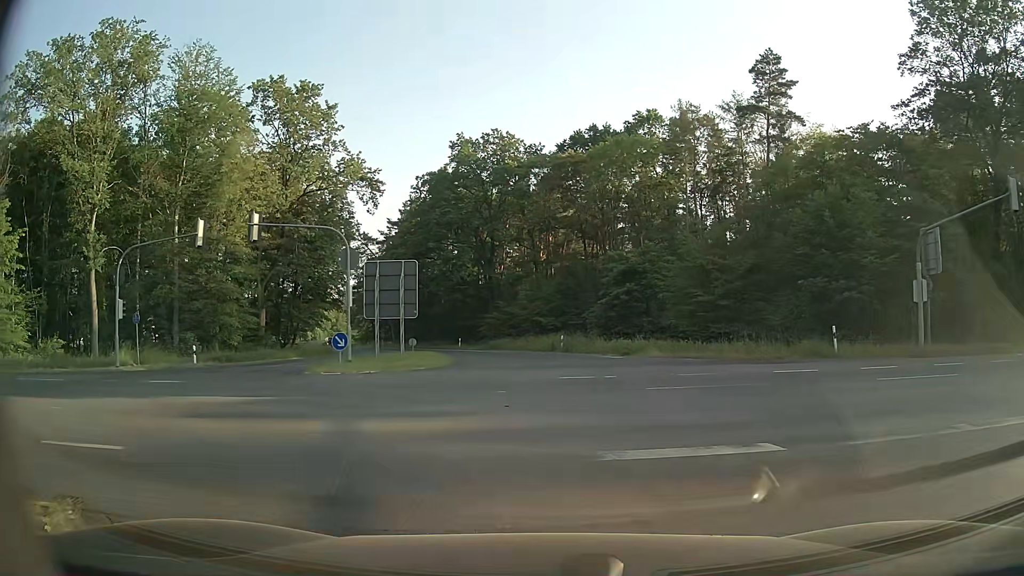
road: secondary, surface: asphalt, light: Day
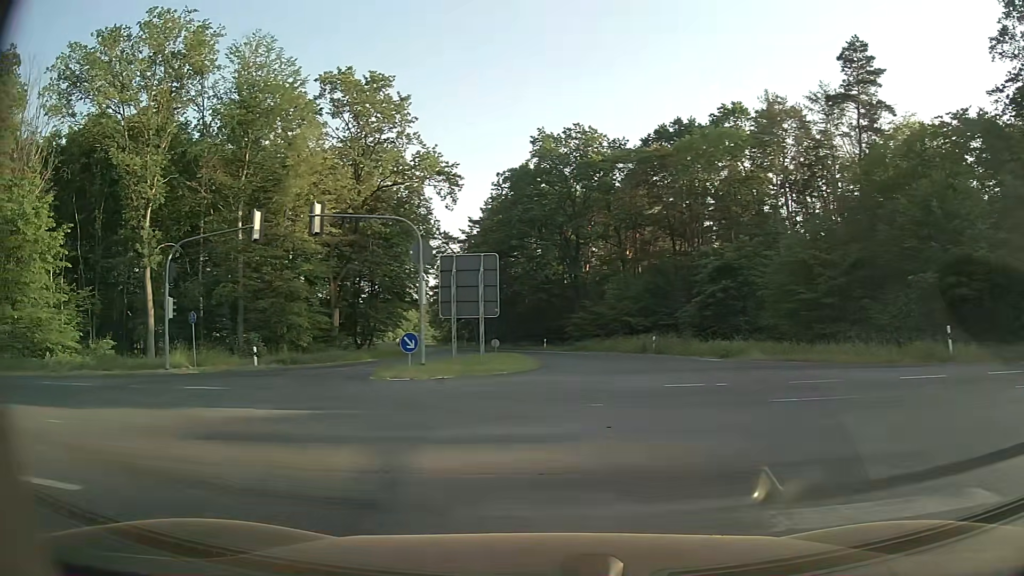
(-0.1, +2.7) m; -6°
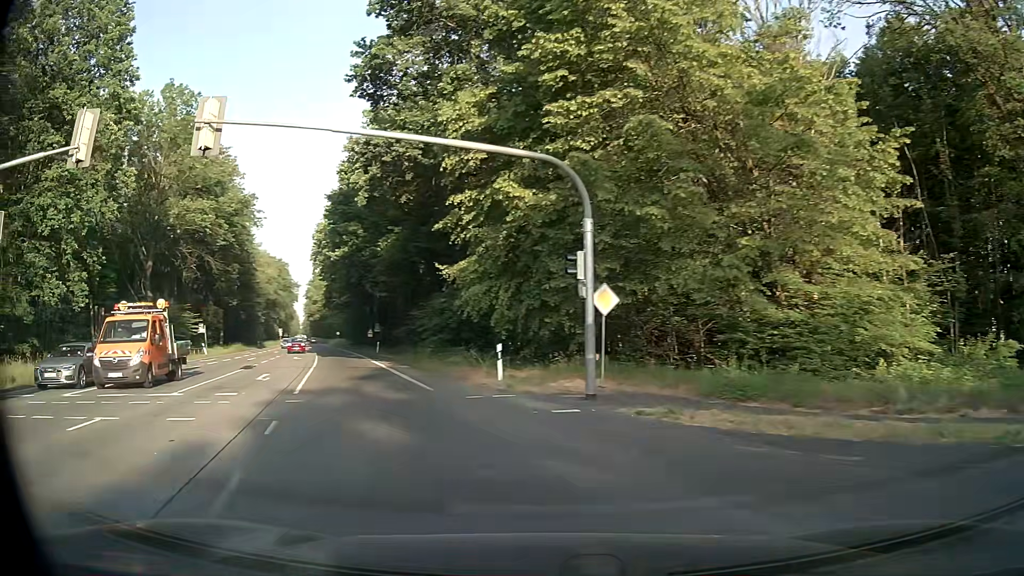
(-11.8, +14.6) m; -71°
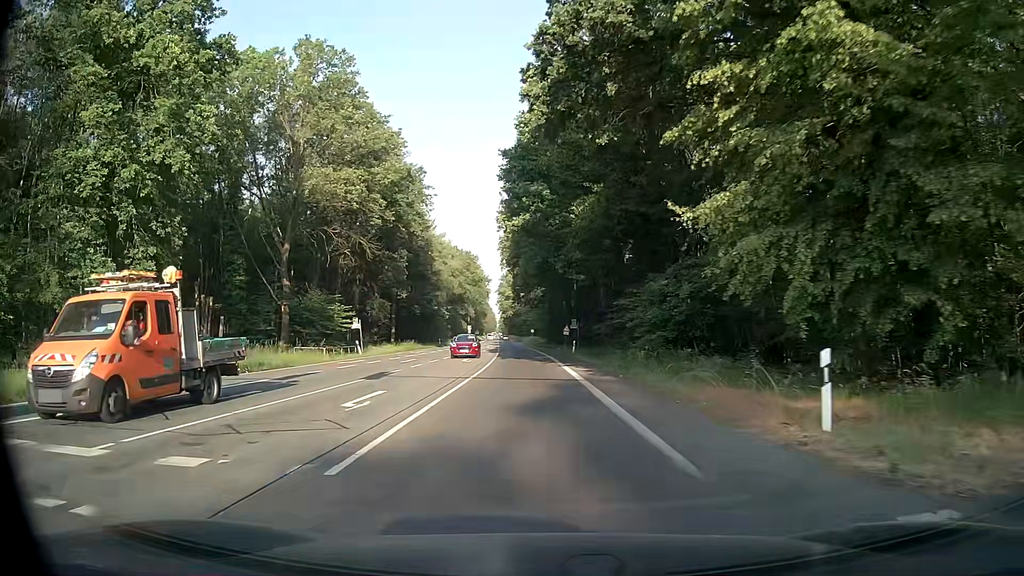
(-2.0, +10.7) m; -18°
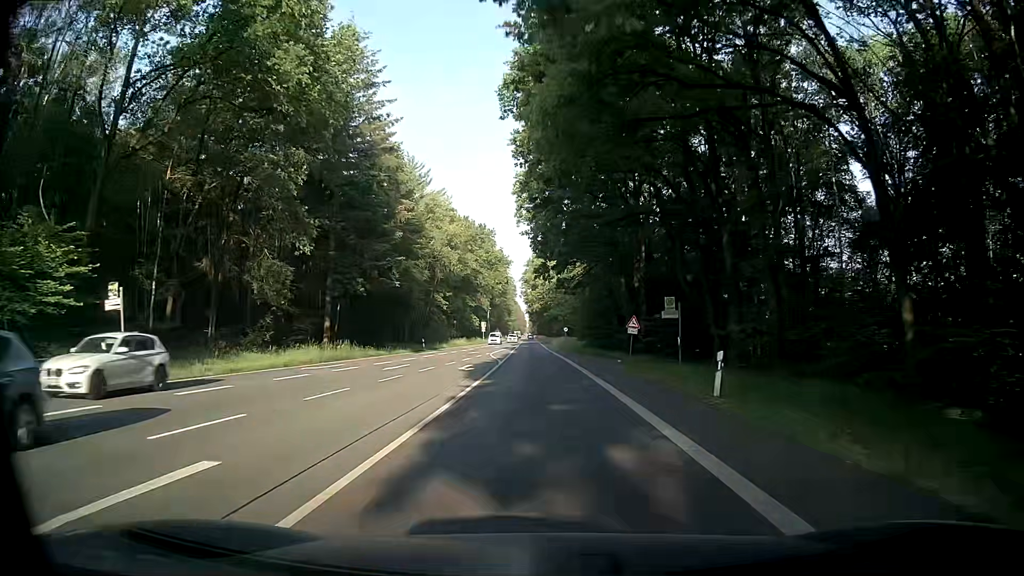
(-1.4, +36.2) m; -3°
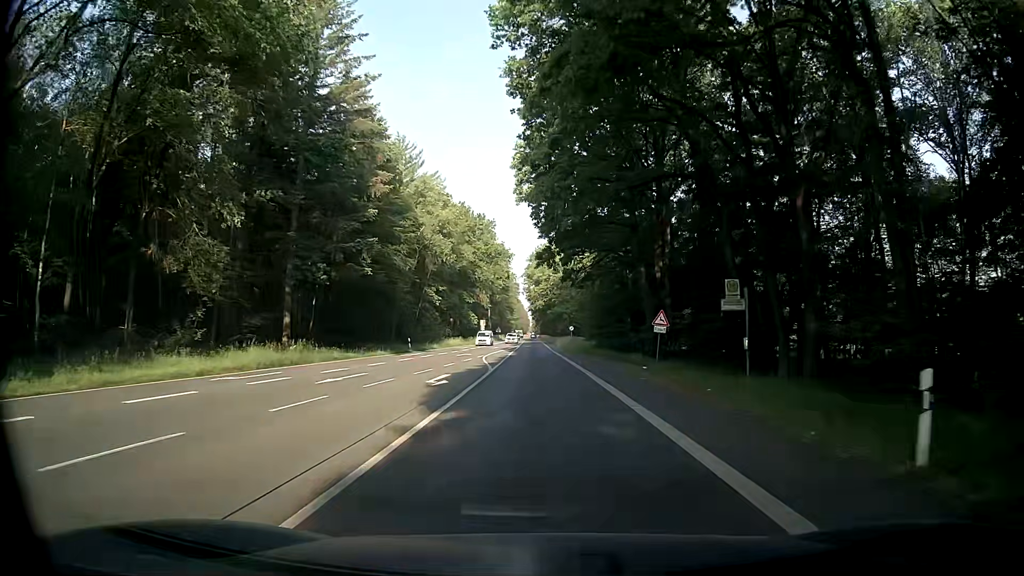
(-0.1, +8.6) m; 0°
